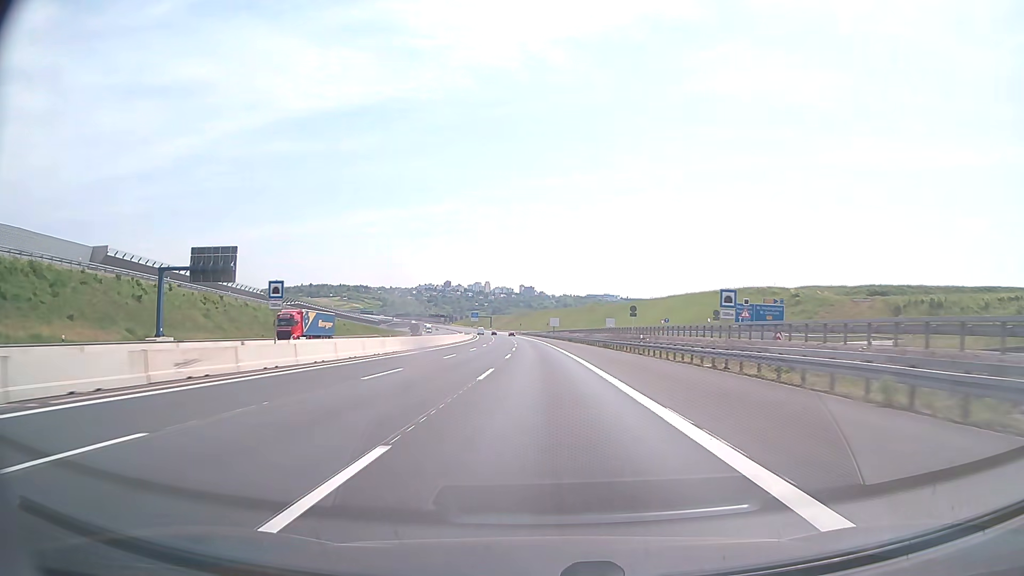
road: motorway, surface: asphalt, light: Day
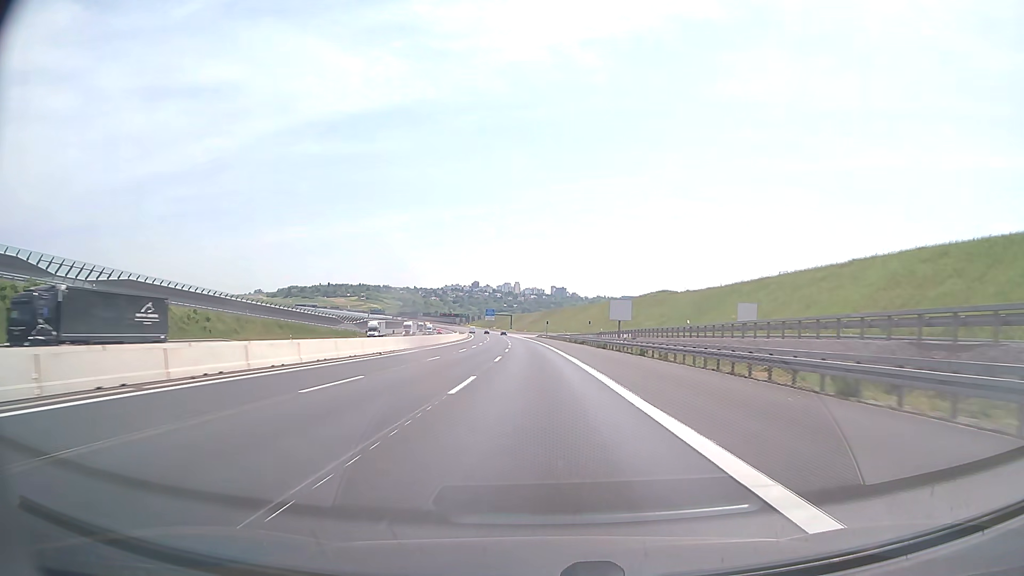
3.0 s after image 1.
(-1.9, +95.3) m; -3°
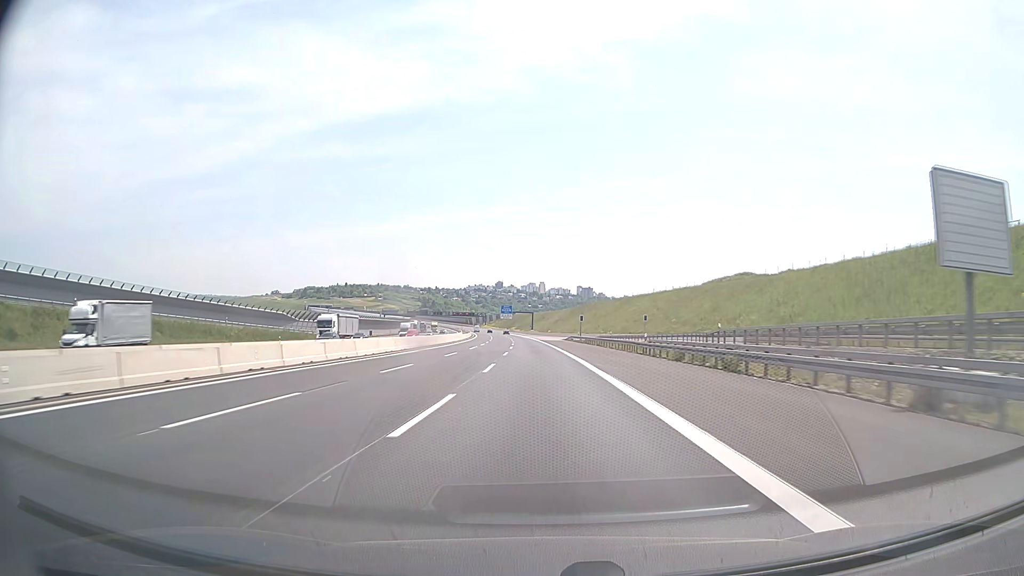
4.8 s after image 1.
(-1.2, +57.1) m; -2°
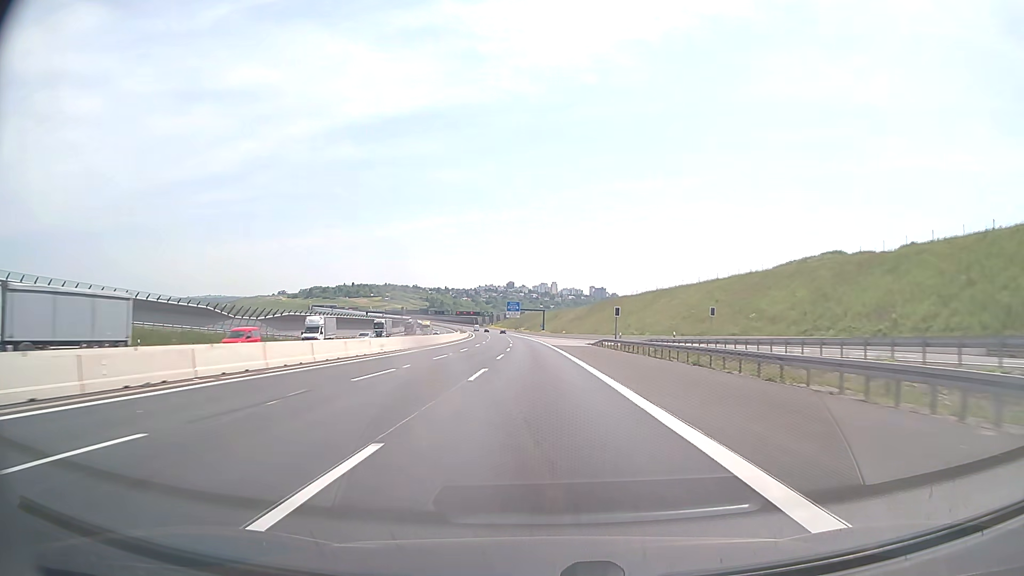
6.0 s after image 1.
(-0.4, +38.0) m; -1°
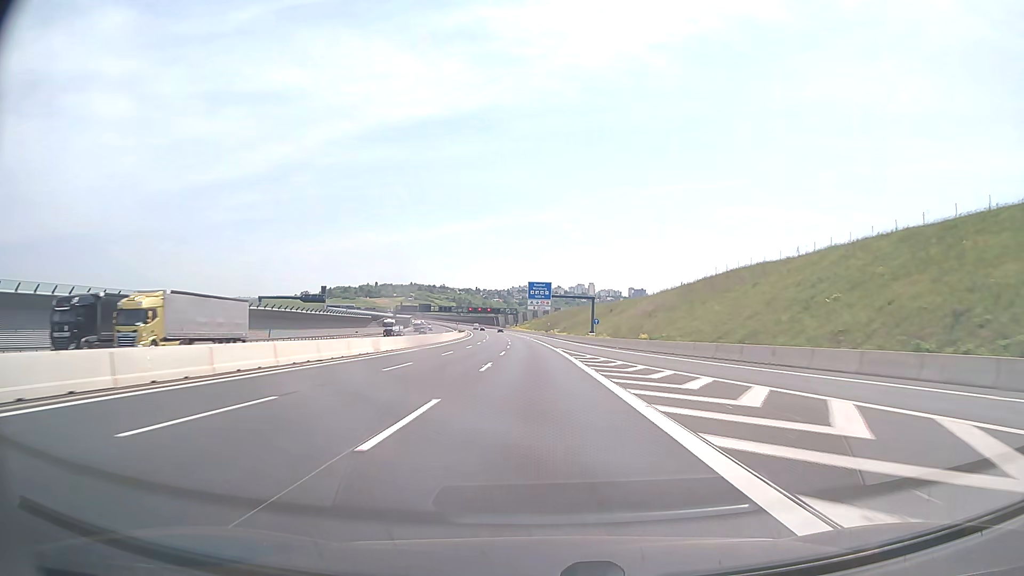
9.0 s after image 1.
(-2.7, +94.9) m; -3°
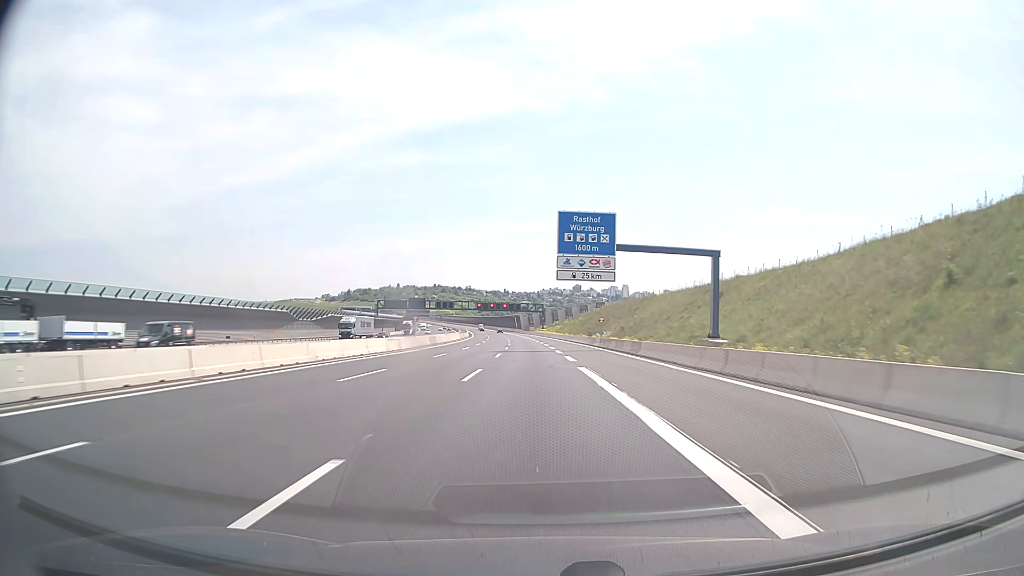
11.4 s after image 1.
(-1.7, +75.9) m; -3°
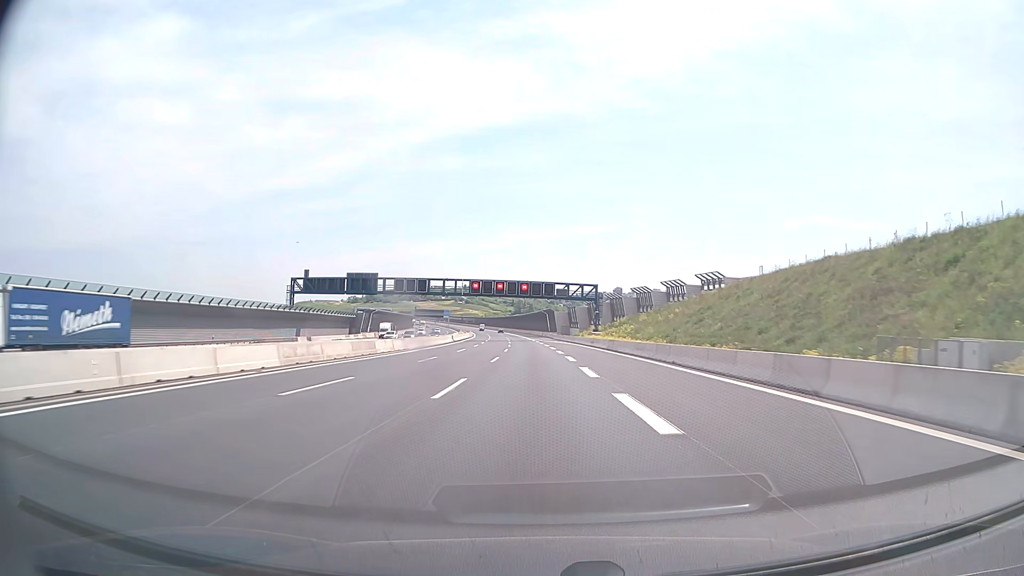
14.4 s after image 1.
(-2.5, +94.9) m; -3°
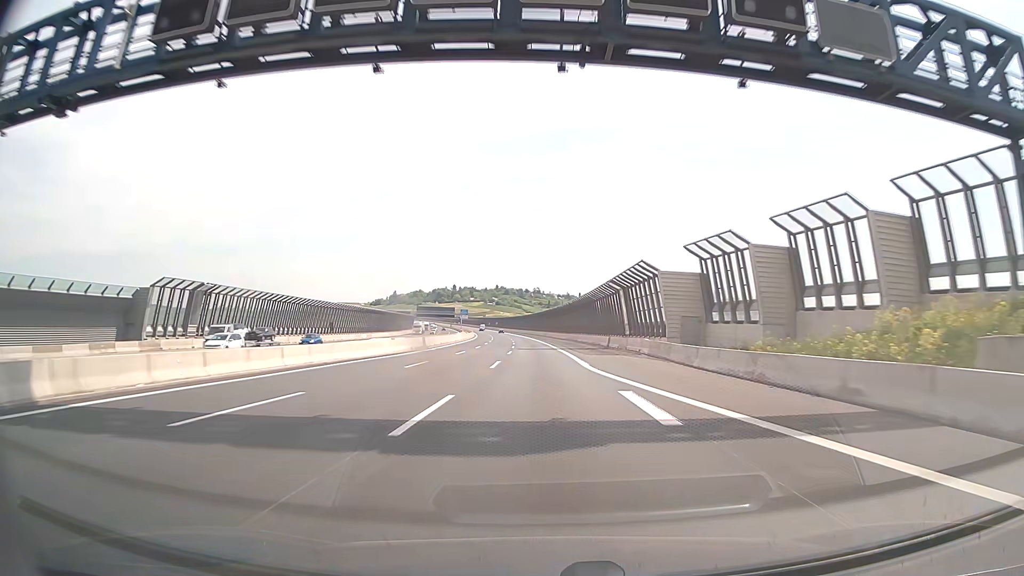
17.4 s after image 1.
(-2.8, +94.9) m; -3°
(0, +10) (0, +20) (0, +30) (0, +40) (-1, +50) (-1, +60) (-1, +70) (-2, +80) (-2, +90) (-3, +100) m
